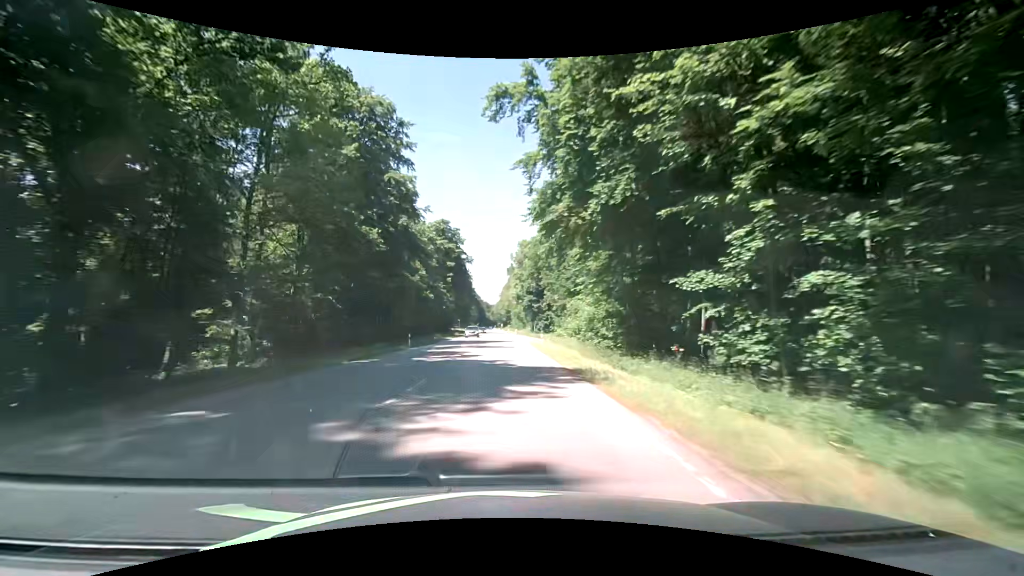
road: secondary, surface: asphalt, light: Day
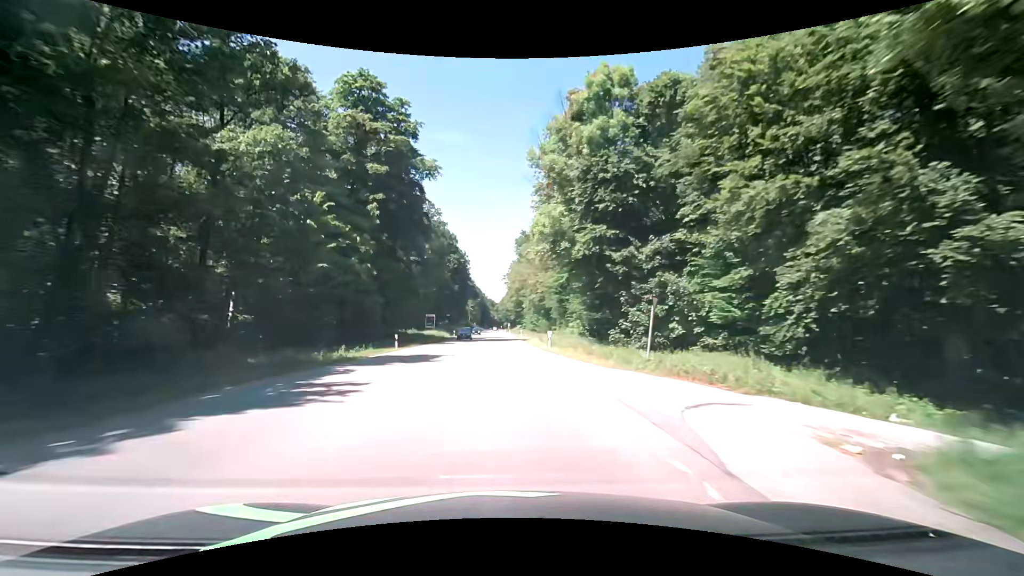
(-1.1, +70.8) m; -1°
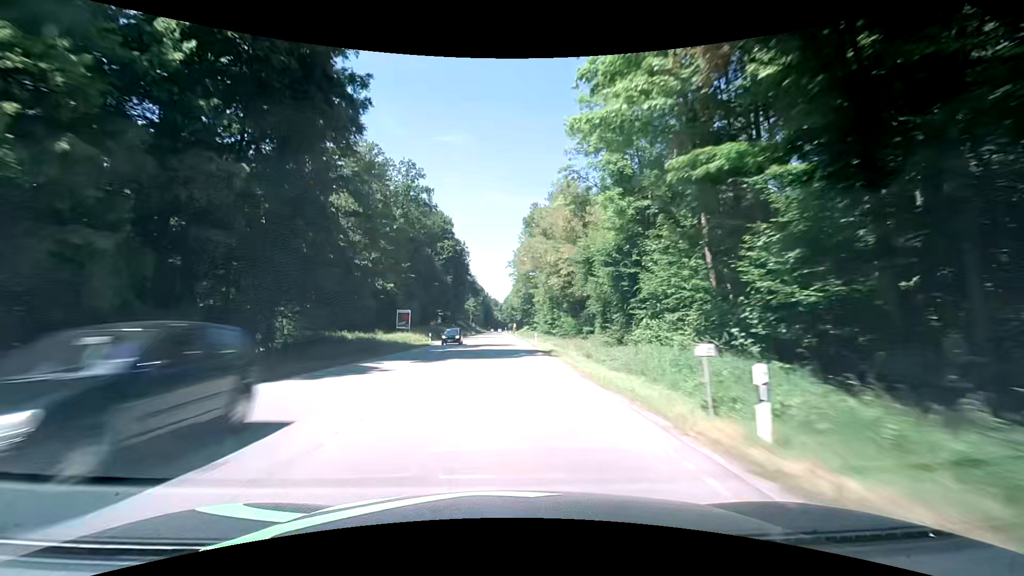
(-0.2, +28.5) m; -1°
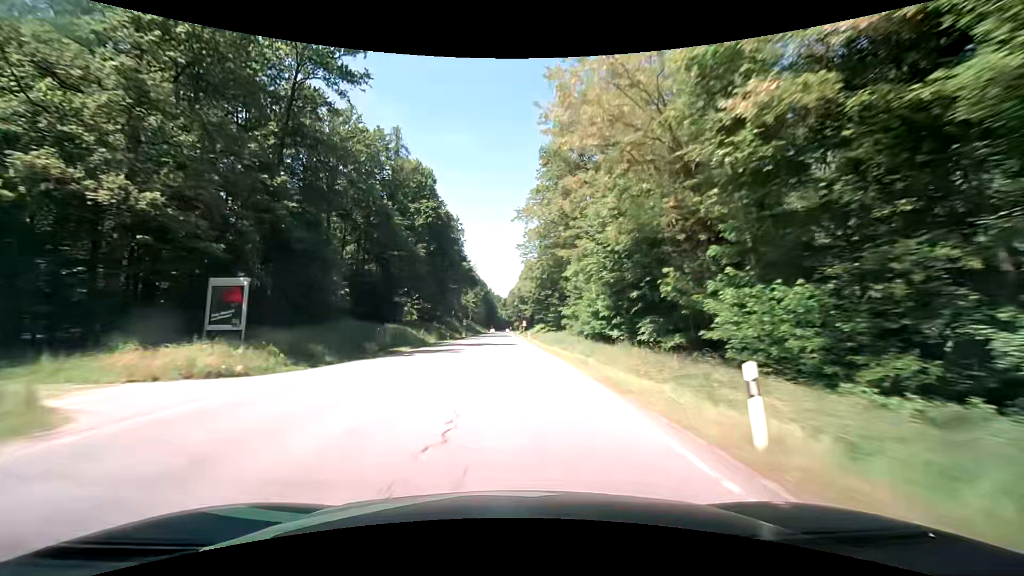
(-0.3, +42.9) m; -1°
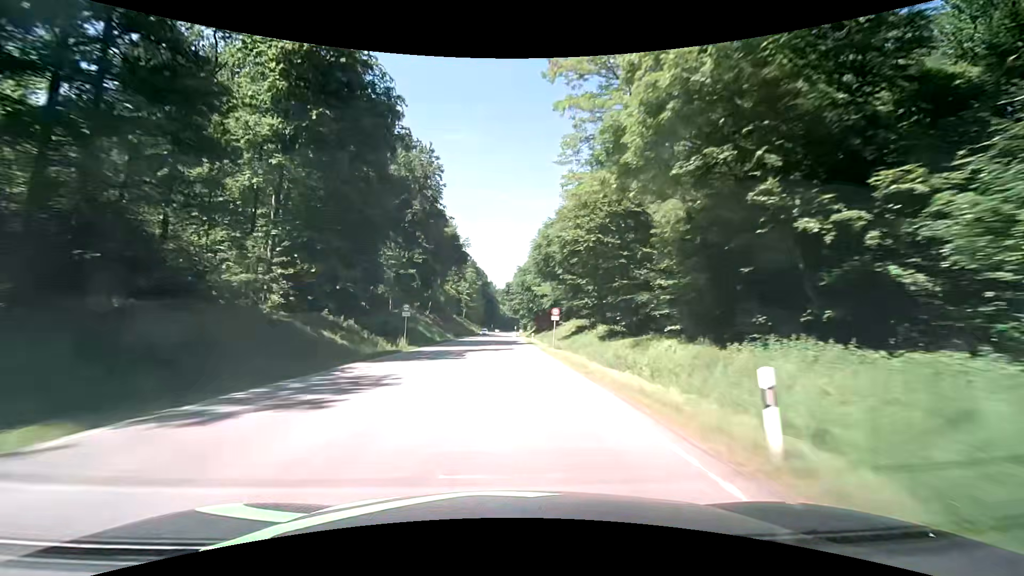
(-0.1, +57.3) m; -1°
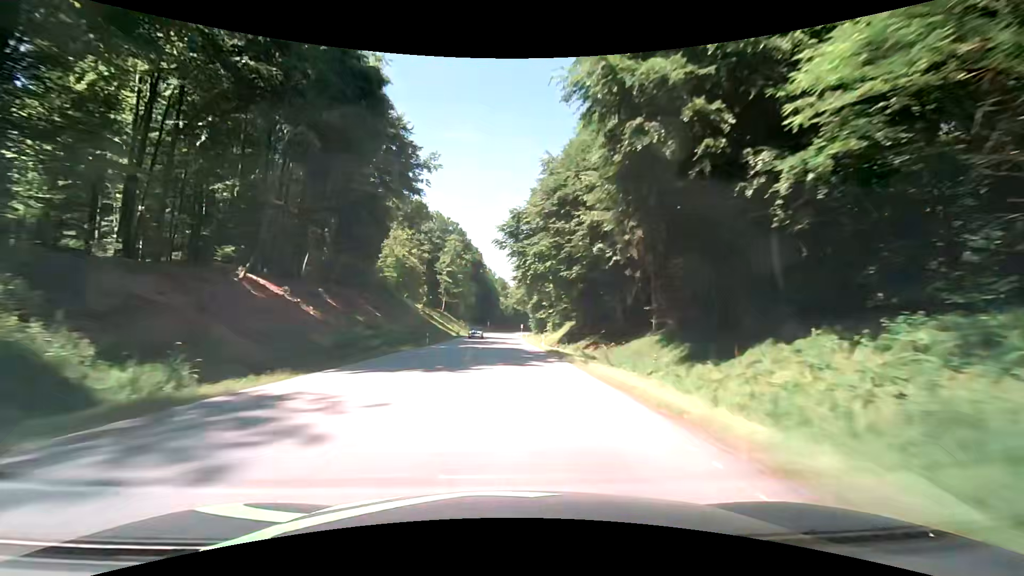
(0.0, +71.7) m; 0°
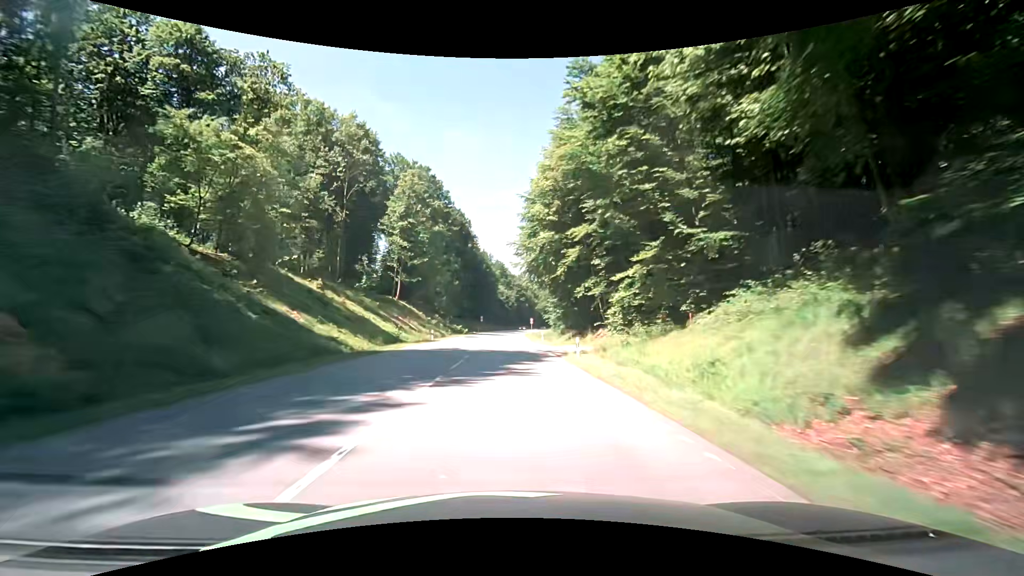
(-0.2, +54.9) m; -1°
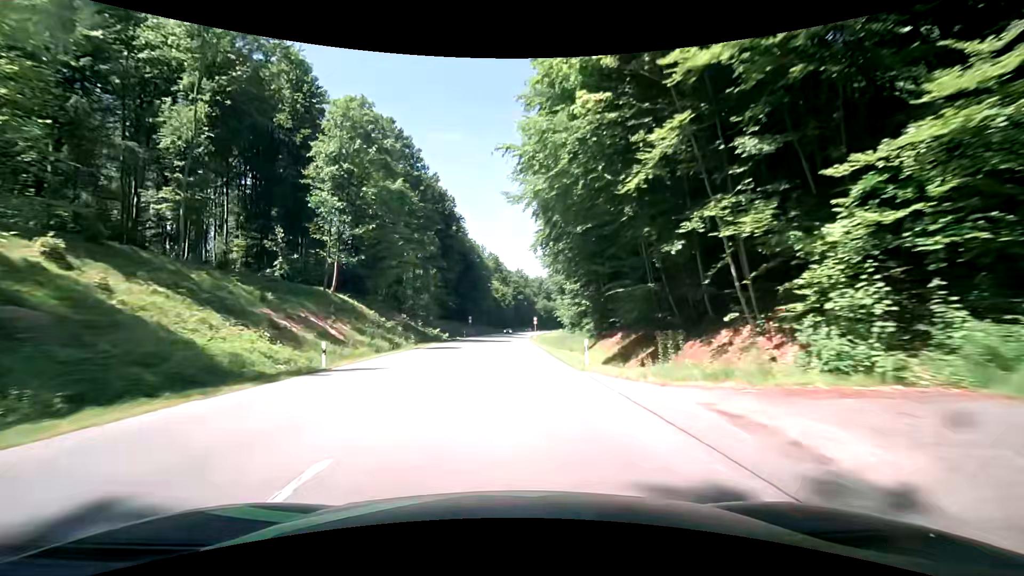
(+0.3, +26.3) m; +1°
(0, +10) (0, +20) (0, +30) (0, +40) (0, +50) (+1, +60) (+1, +70) (+1, +80) (+2, +90) (+2, +100) m
